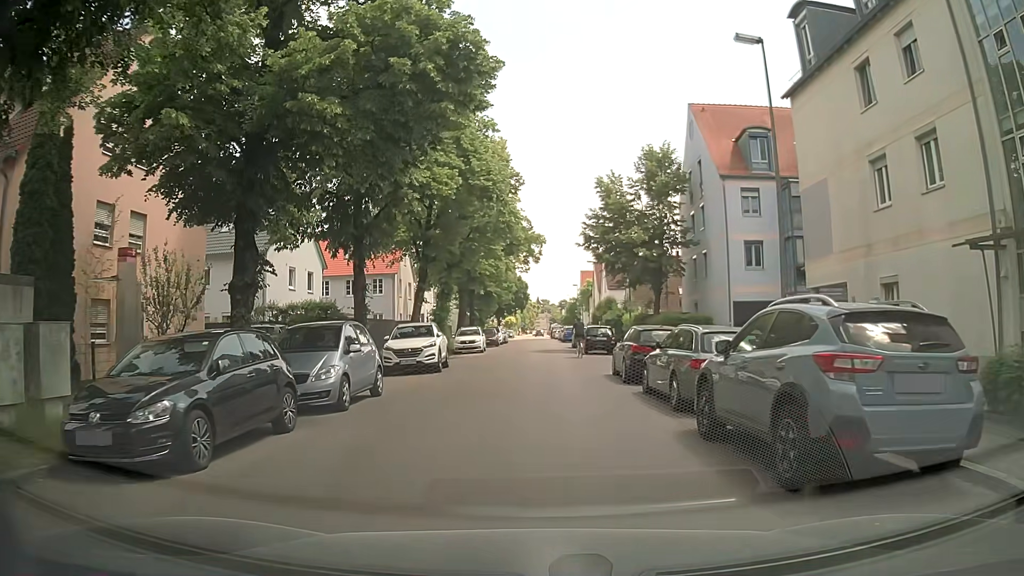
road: tertiary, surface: asphalt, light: Day
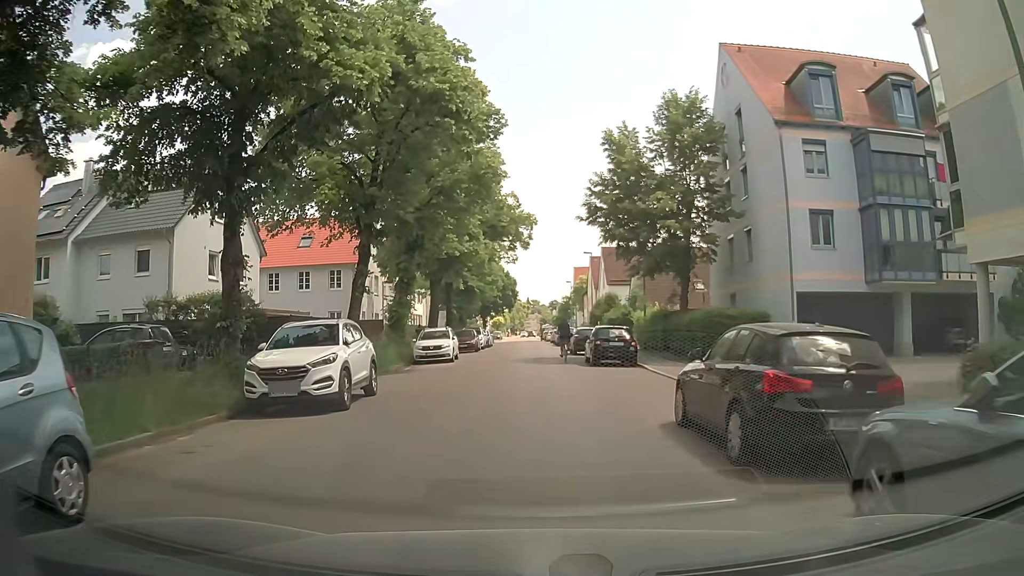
(0.0, +9.9) m; +1°
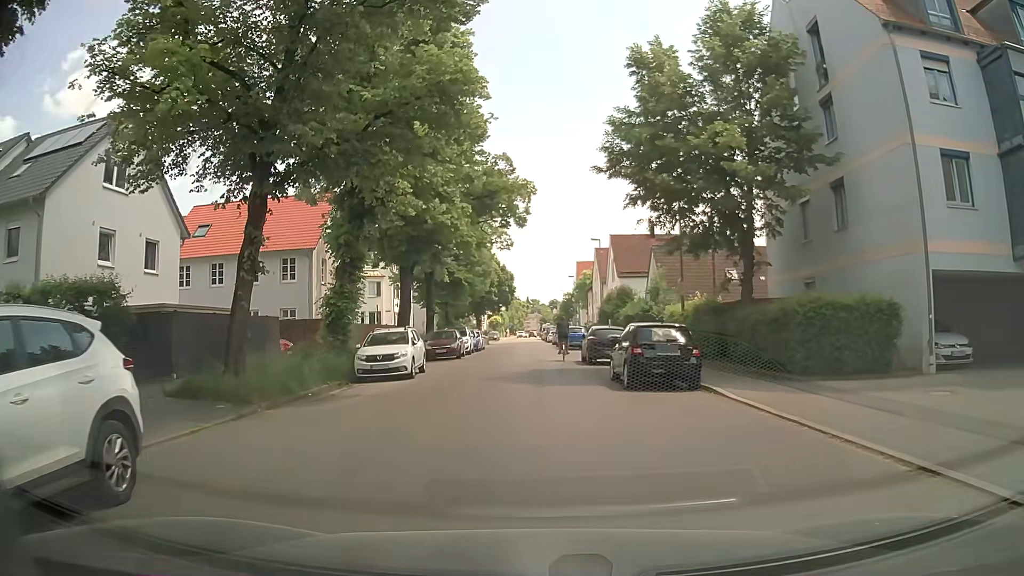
(-0.2, +9.5) m; -1°
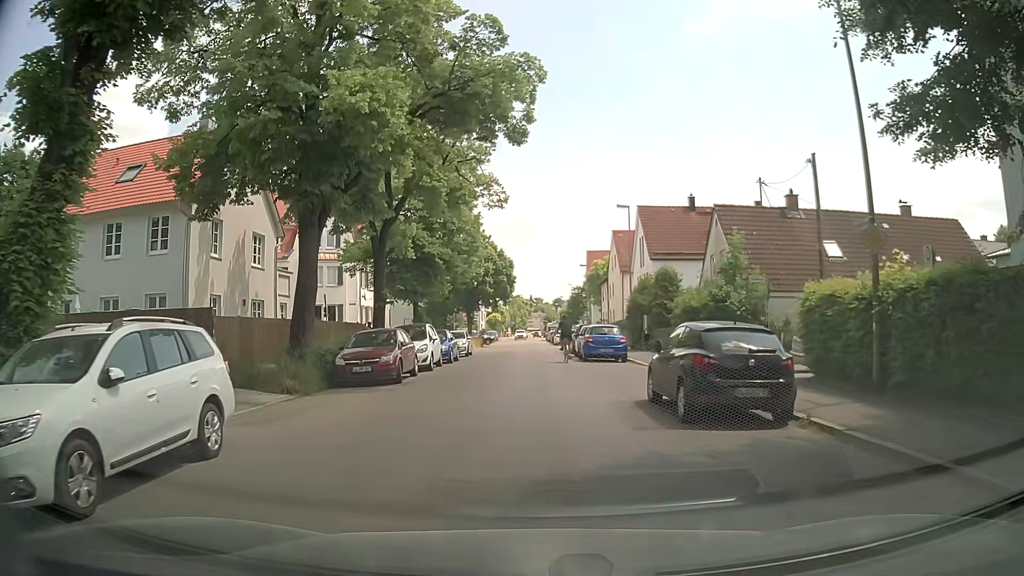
(-0.1, +15.4) m; -2°
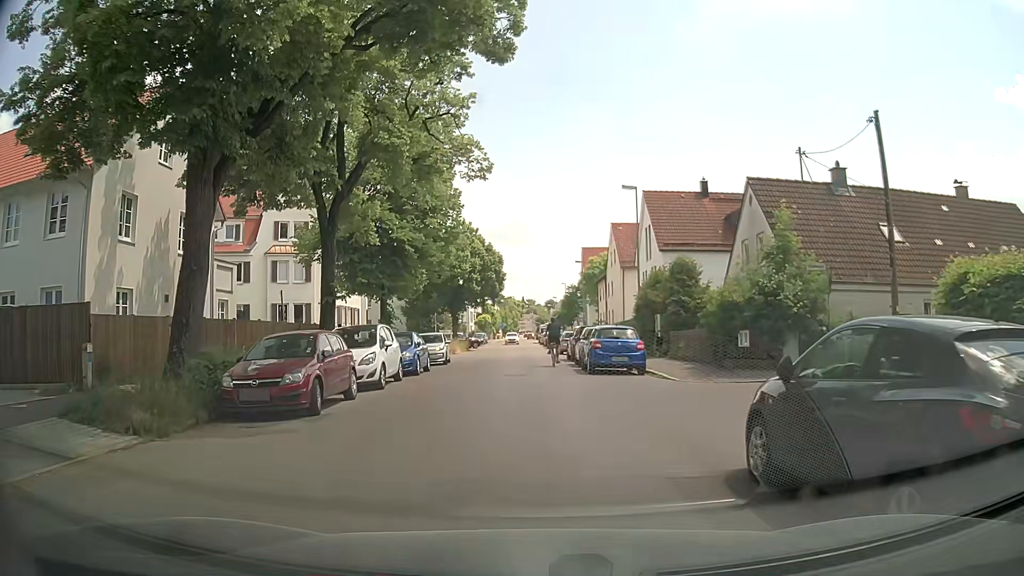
(+0.1, +6.2) m; +2°
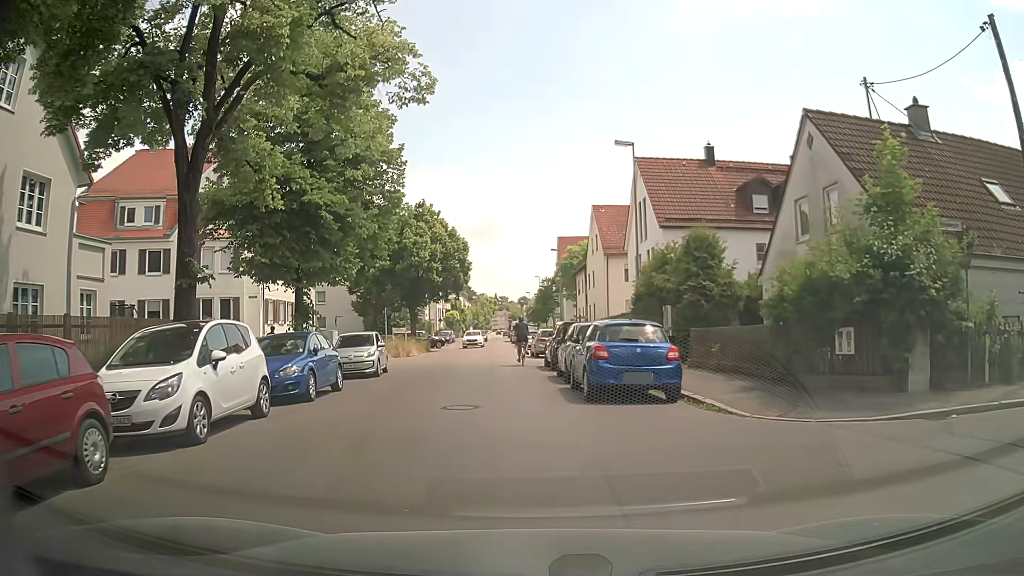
(+0.1, +8.0) m; +2°
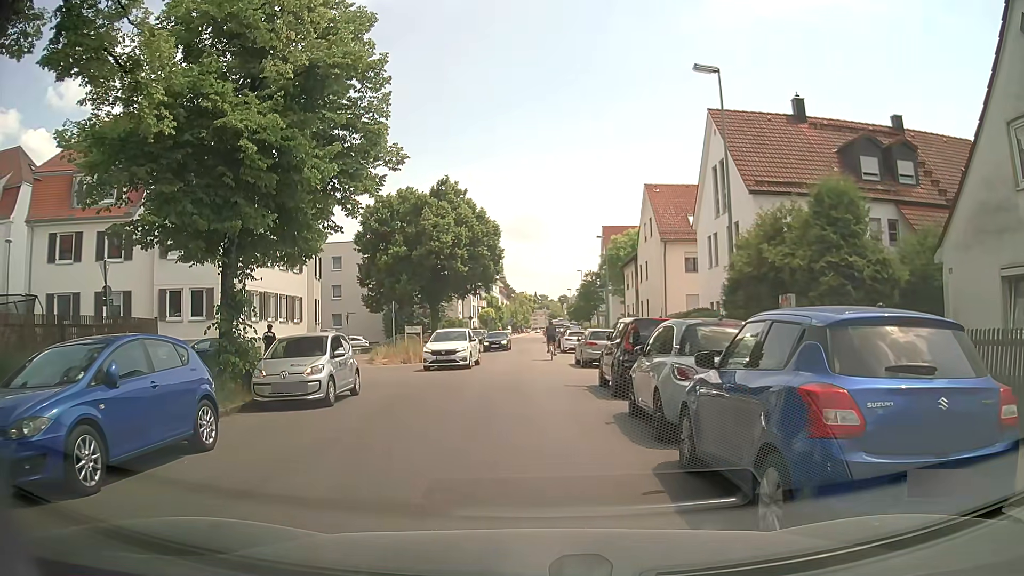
(-0.1, +8.0) m; -1°
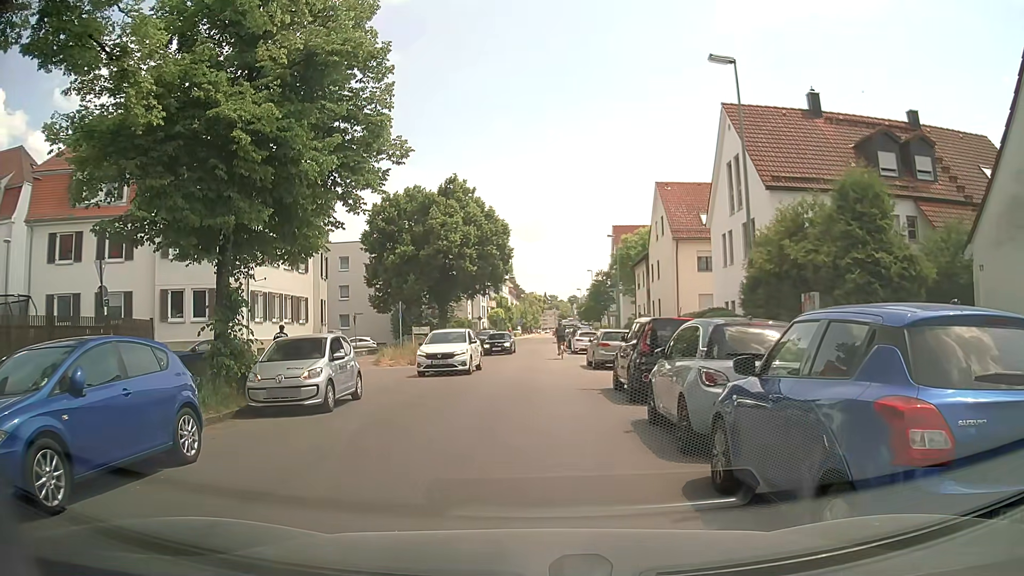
(0.0, +0.8) m; 0°
